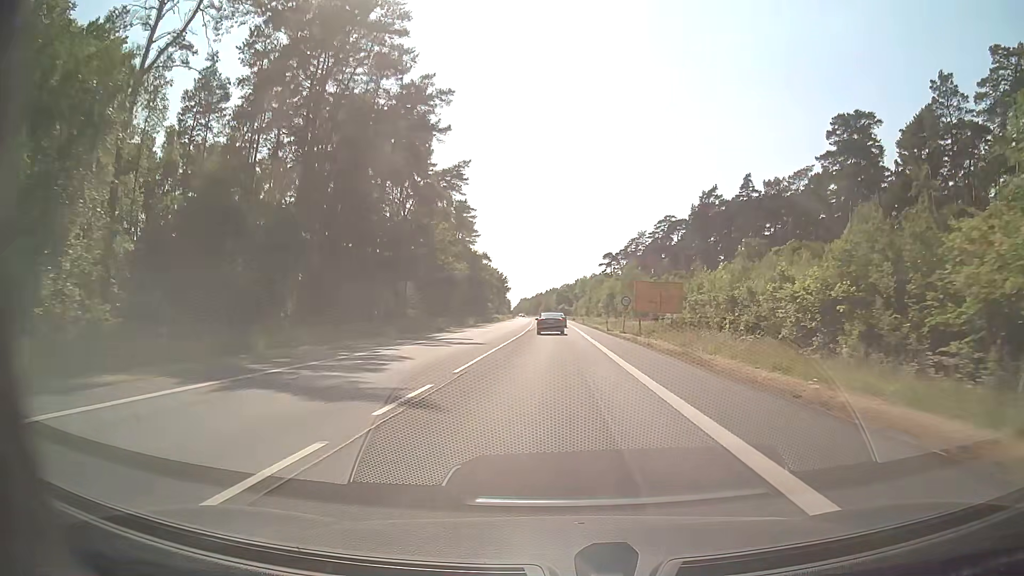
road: secondary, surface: asphalt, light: Day
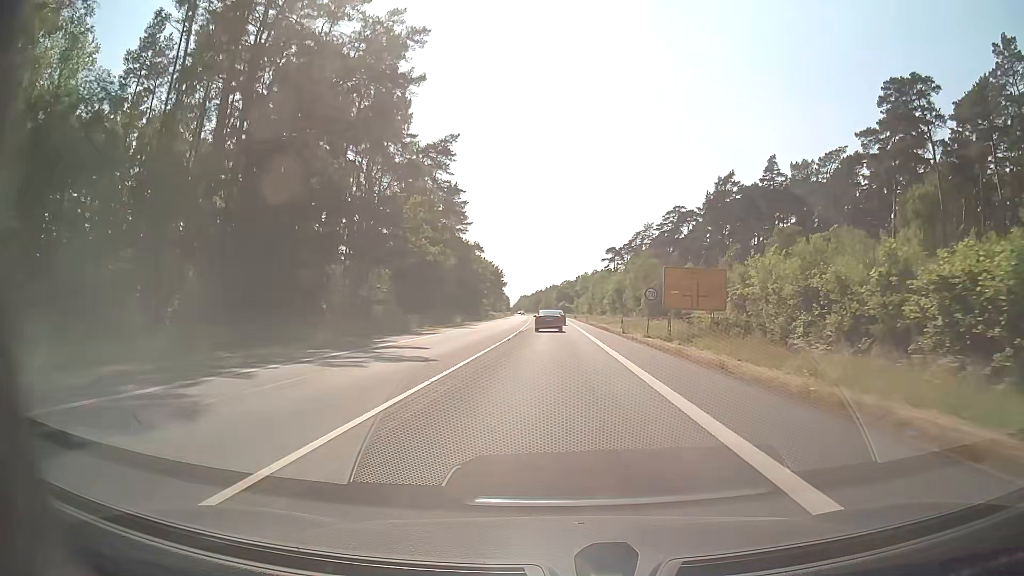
(0.0, +12.6) m; 0°
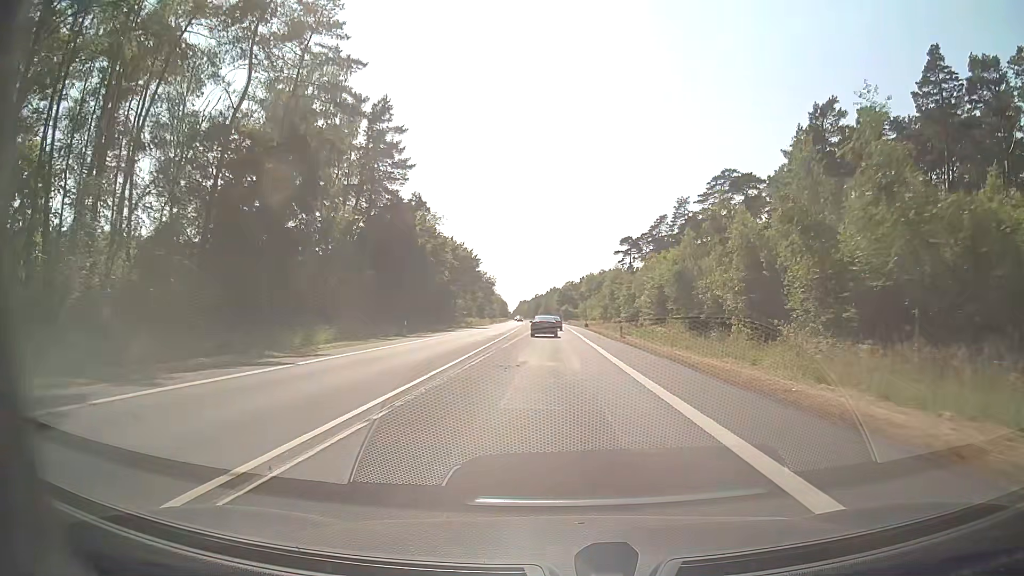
(0.0, +47.0) m; 0°
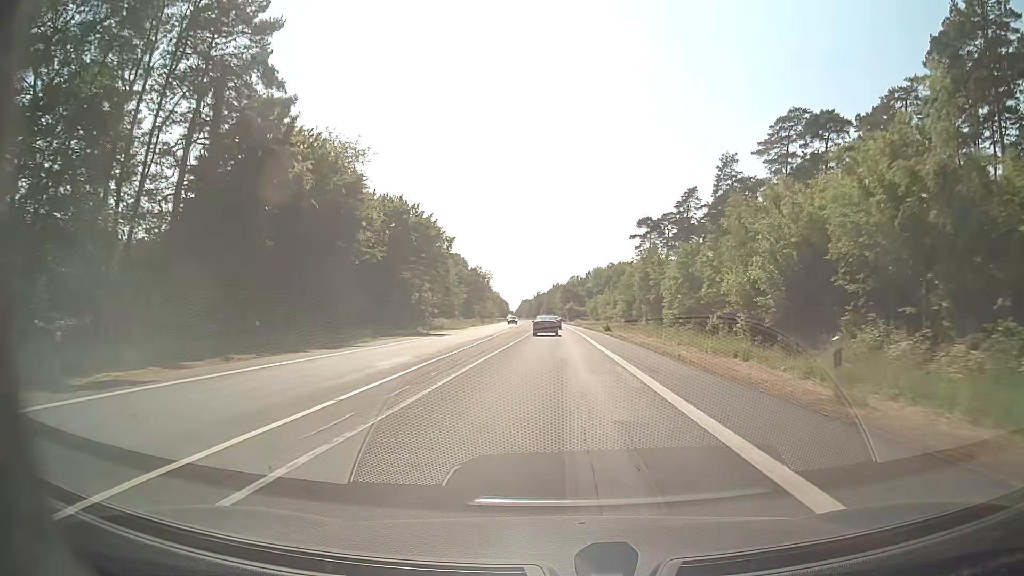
(-0.1, +34.5) m; 0°
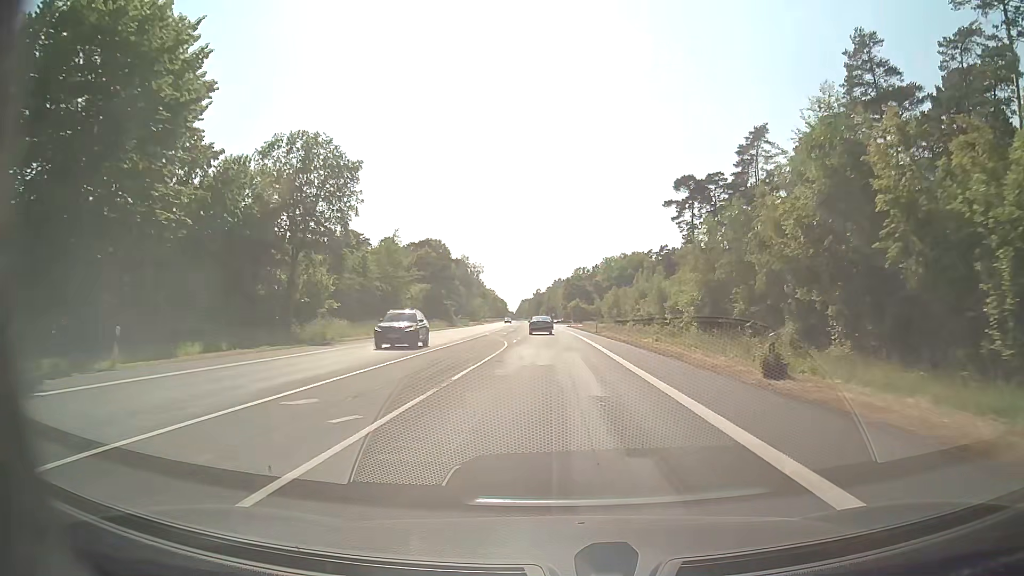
(0.0, +46.3) m; 0°
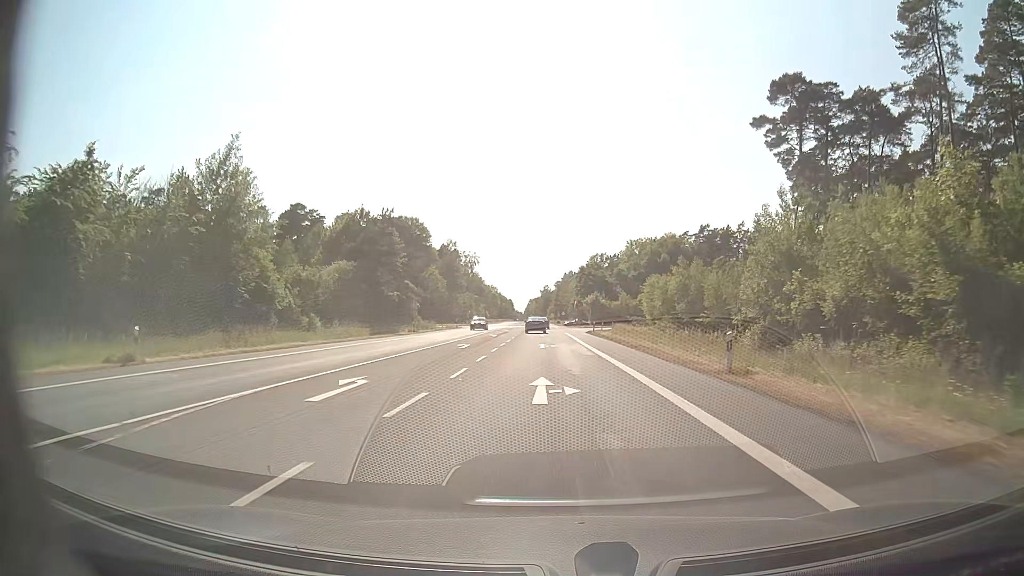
(-0.1, +46.4) m; 0°
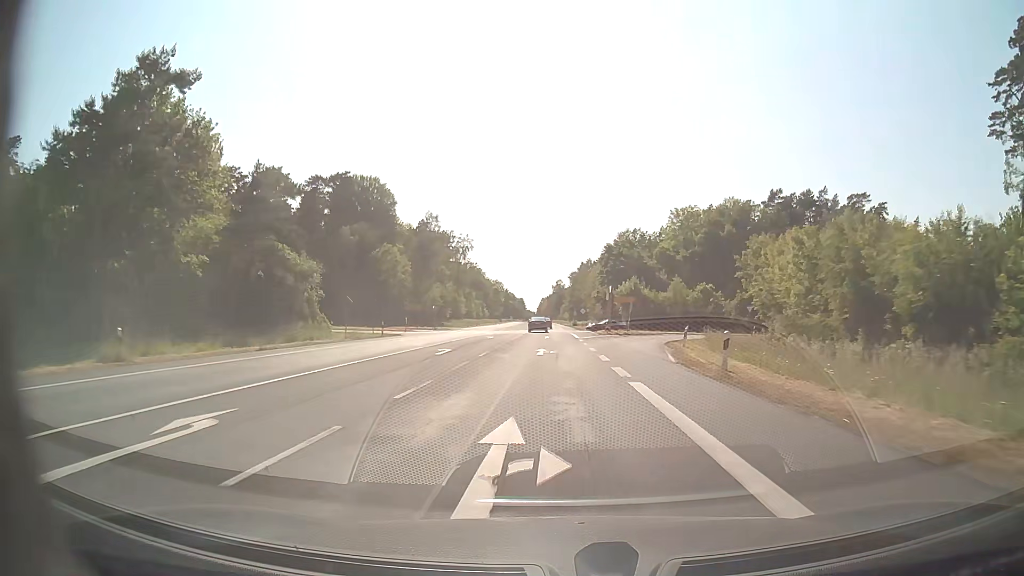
(-0.5, +46.4) m; -1°
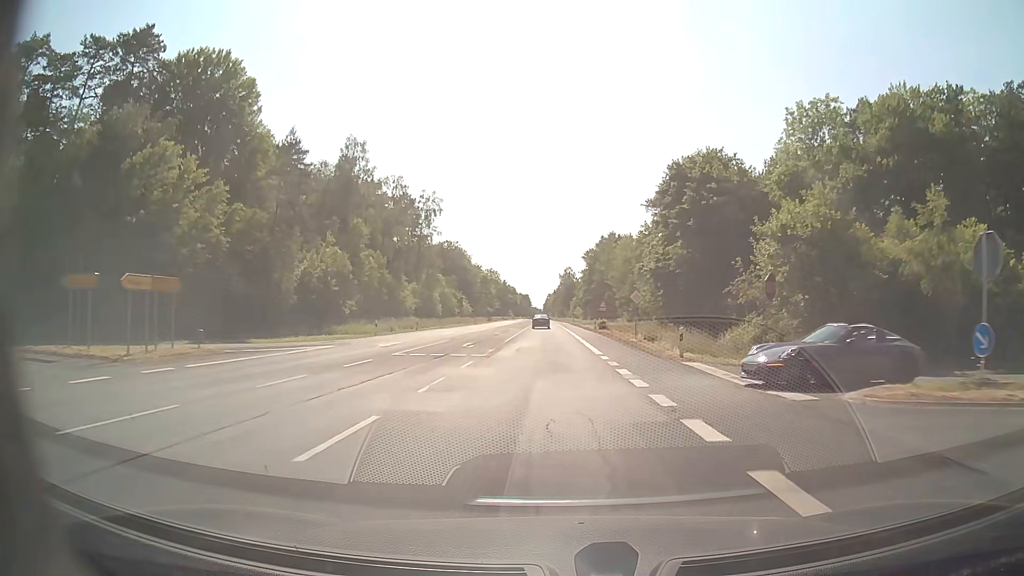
(-0.3, +58.1) m; 0°
(0, +10) (0, +20) (0, +30) (0, +40) (0, +50) (0, +60) (-1, +70) (-1, +80) (-1, +90) (-2, +100) m
